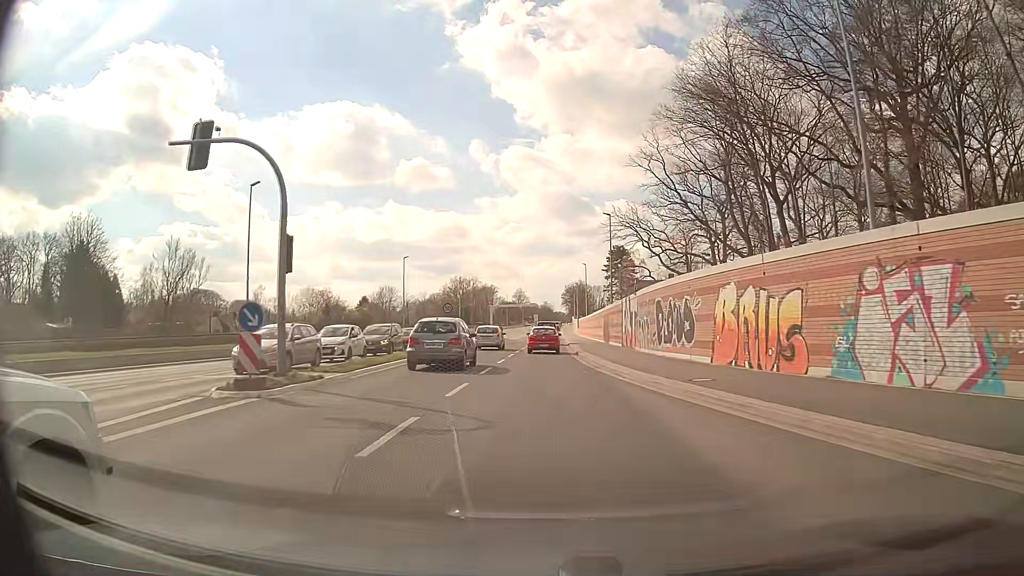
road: secondary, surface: asphalt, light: Day
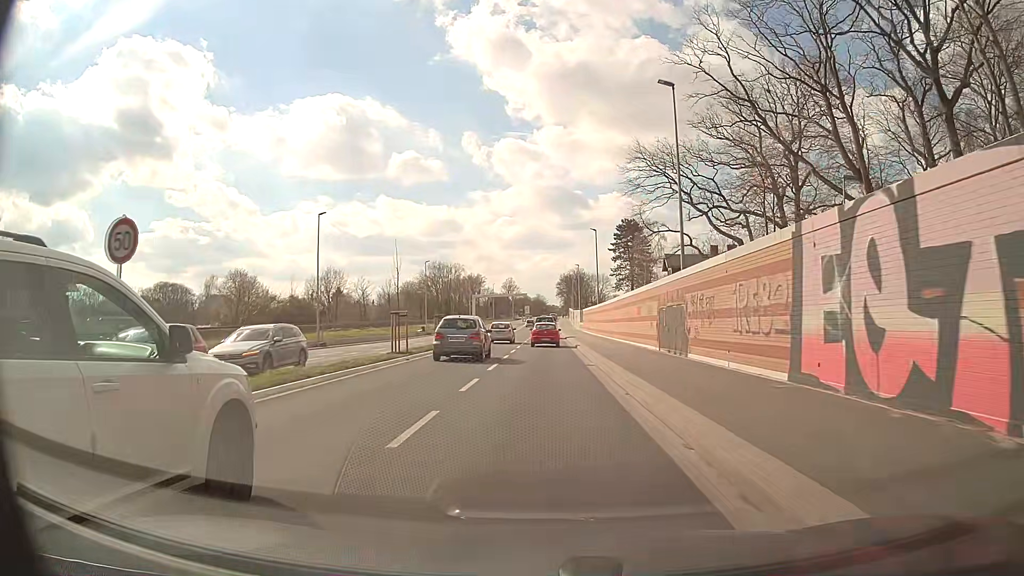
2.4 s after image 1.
(-0.1, +30.0) m; 0°
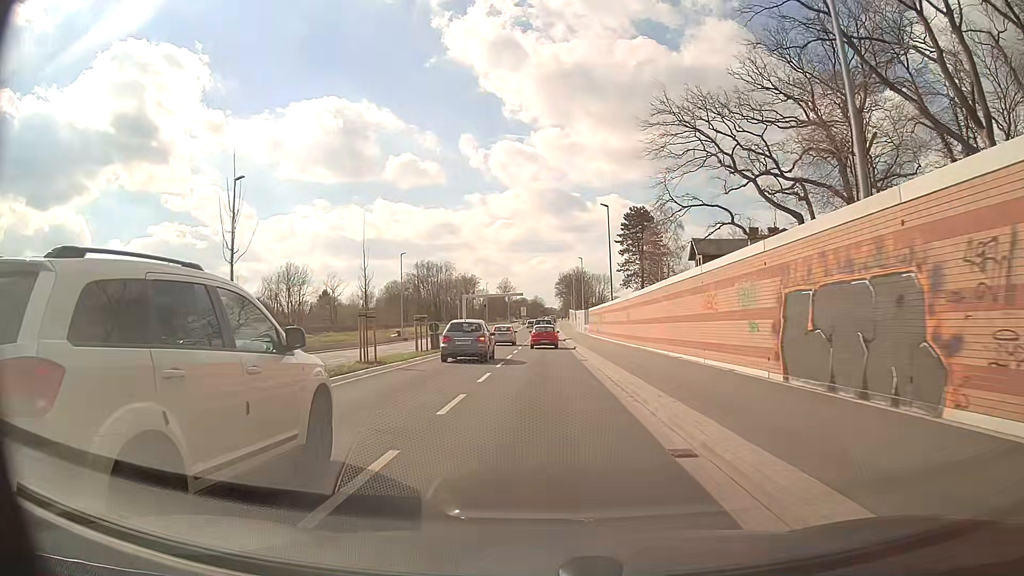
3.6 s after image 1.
(+0.1, +15.2) m; 0°
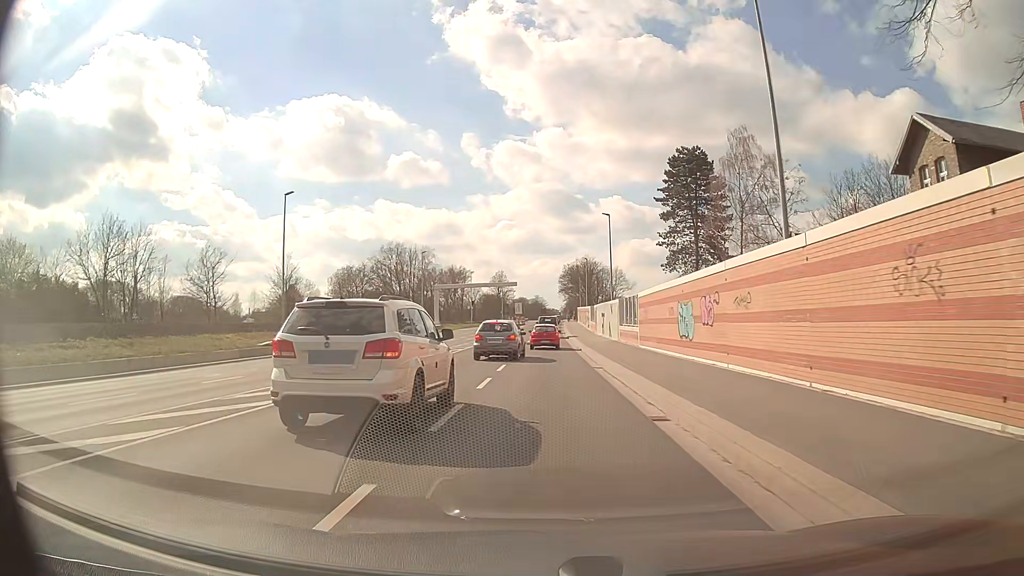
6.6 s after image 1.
(+0.2, +38.1) m; 0°
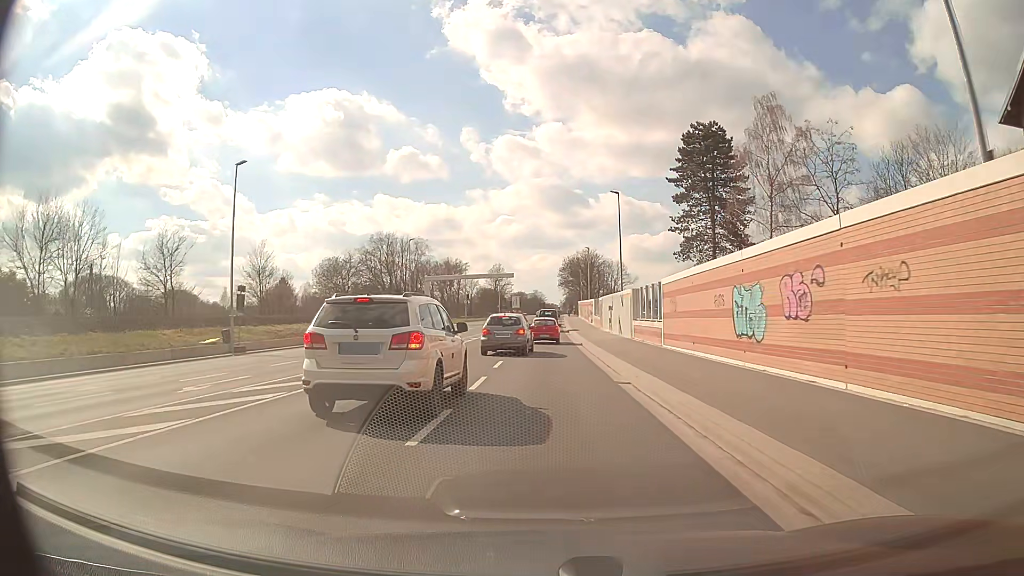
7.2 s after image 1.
(0.0, +7.6) m; +1°
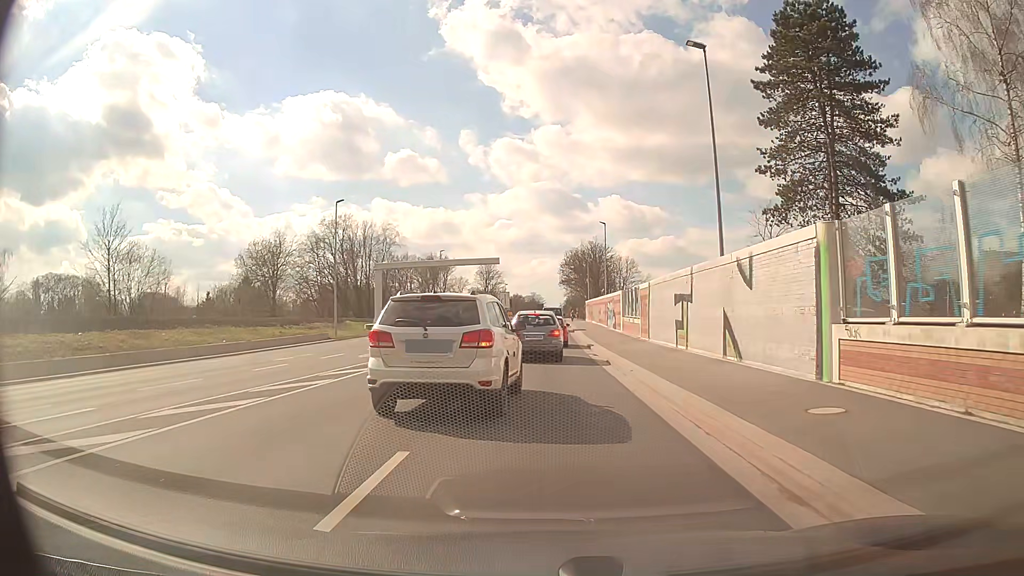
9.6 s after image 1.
(0.0, +27.6) m; 0°
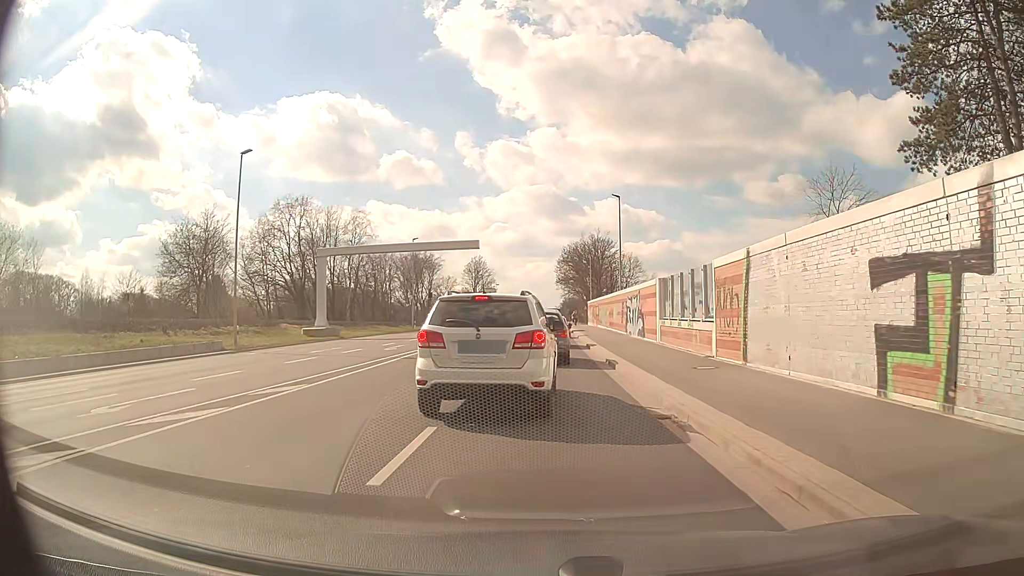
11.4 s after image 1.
(0.0, +16.4) m; +1°
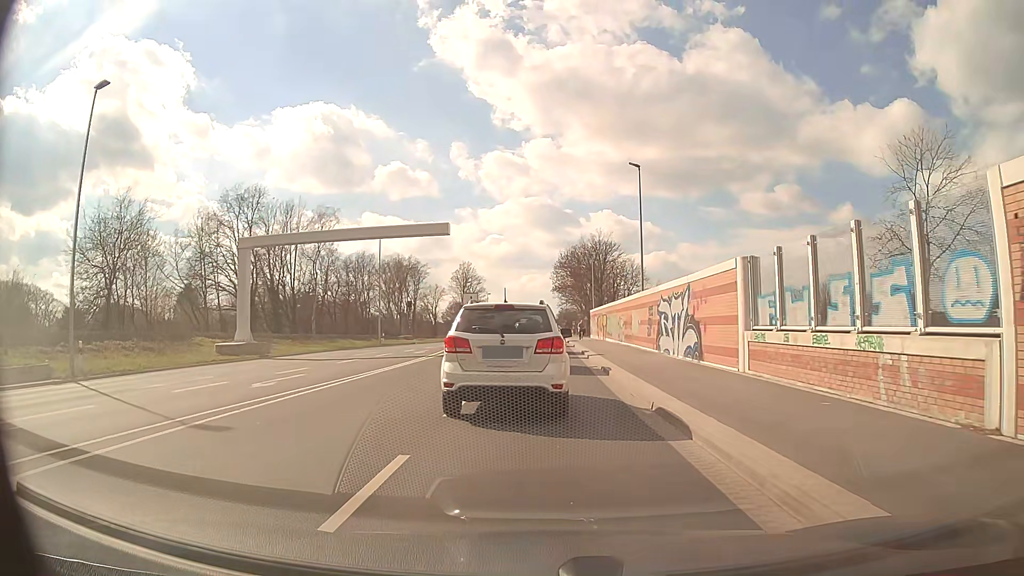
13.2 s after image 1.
(0.0, +13.6) m; 0°
(0, +10) (0, +20) (0, +30) (0, +40) (0, +50) (0, +60) (0, +70) (0, +80) (0, +90) (0, +100) m
